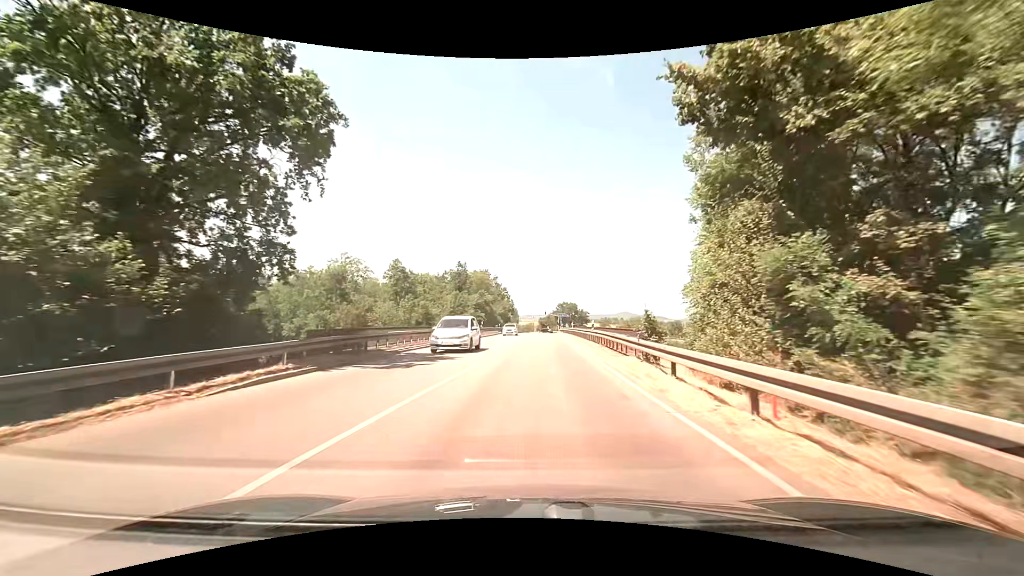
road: primary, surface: asphalt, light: Day
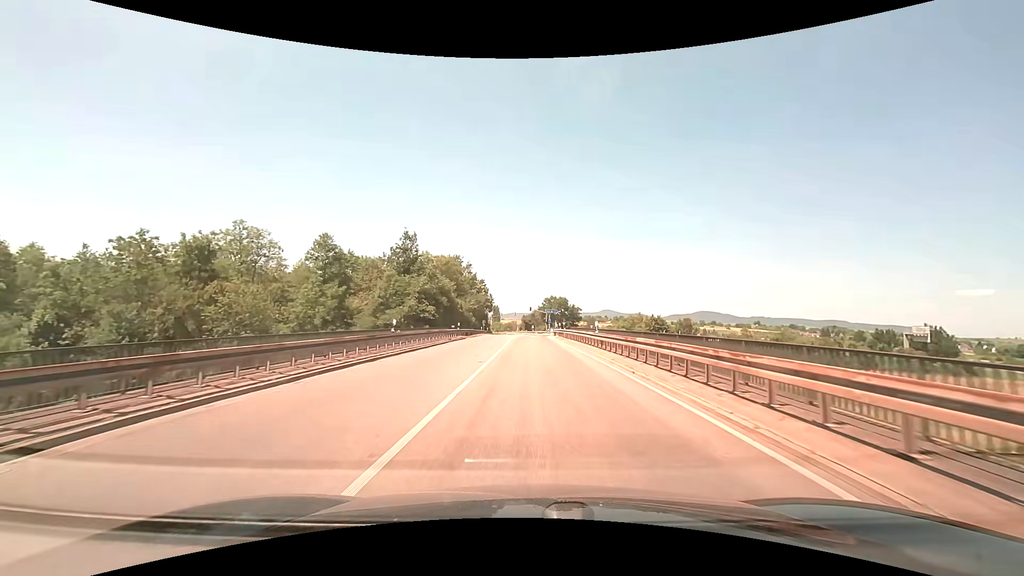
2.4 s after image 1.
(+0.5, +30.1) m; +2°
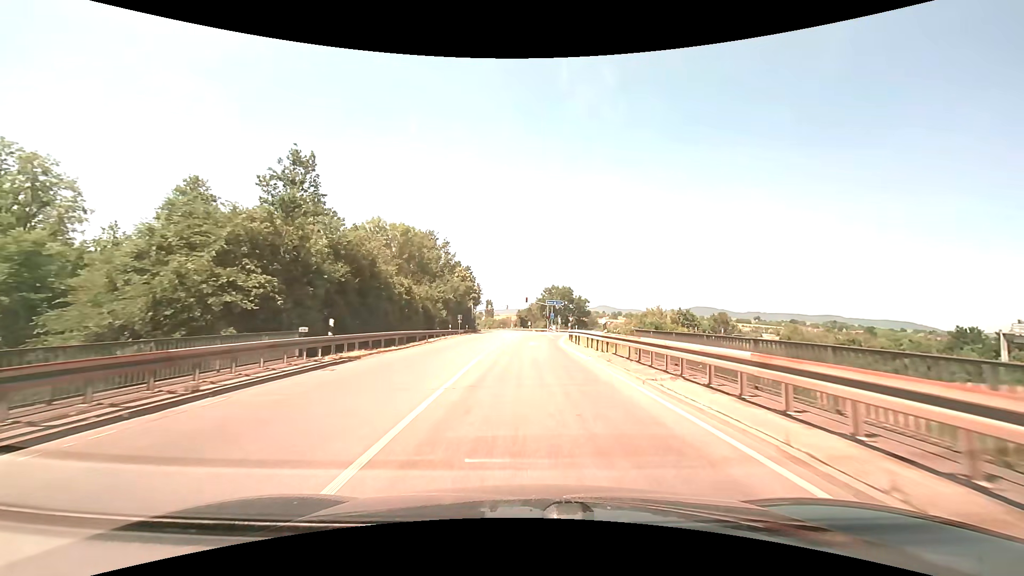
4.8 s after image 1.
(+0.1, +30.3) m; 0°
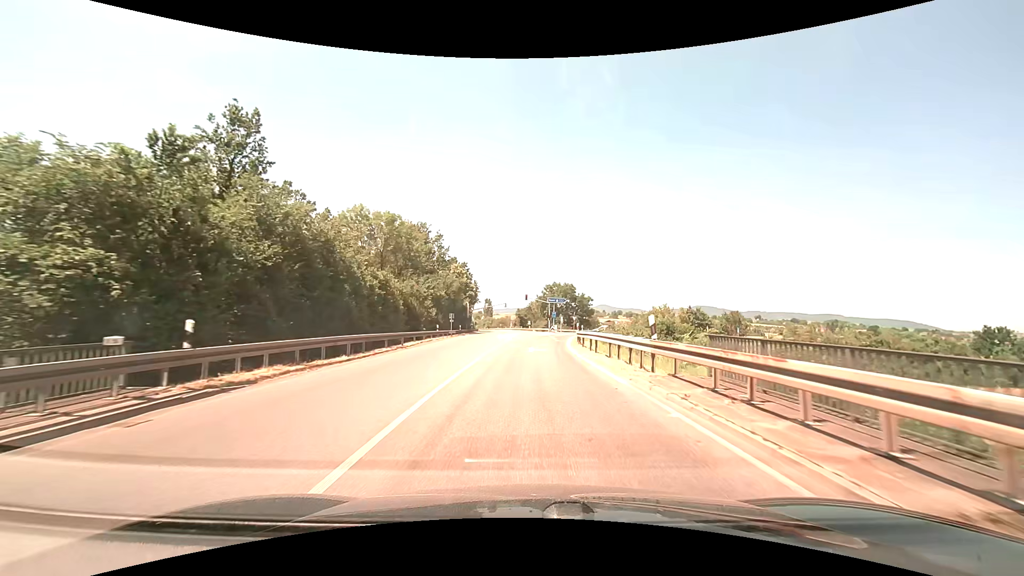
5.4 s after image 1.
(0.0, +7.3) m; 0°
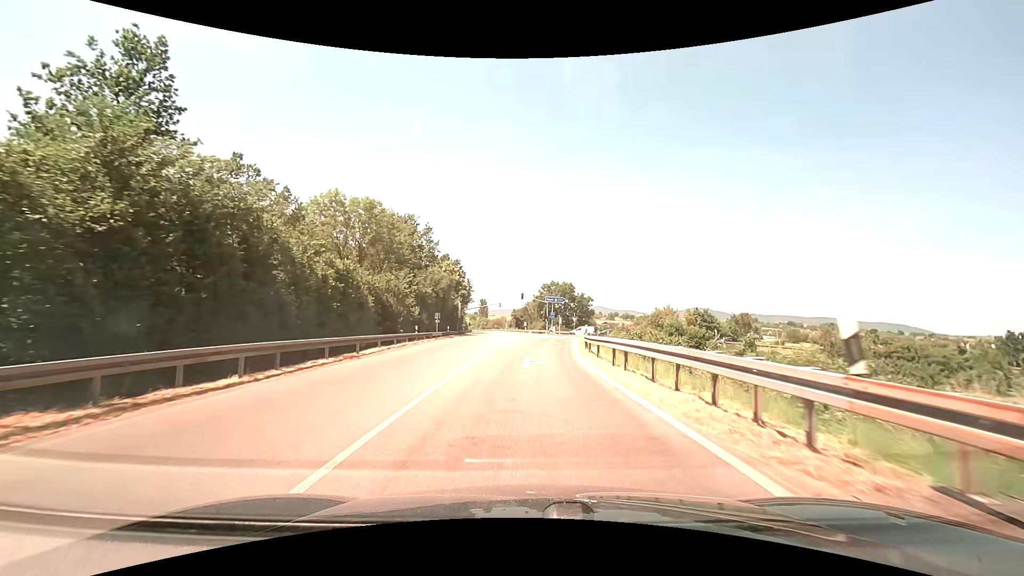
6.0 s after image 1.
(0.0, +7.2) m; 0°
